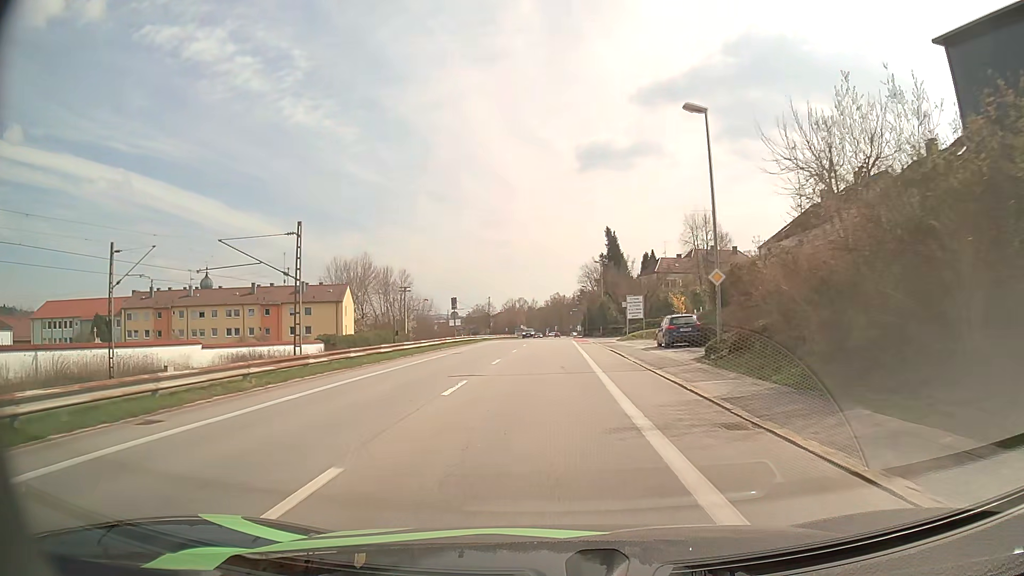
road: unclassified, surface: asphalt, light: Day
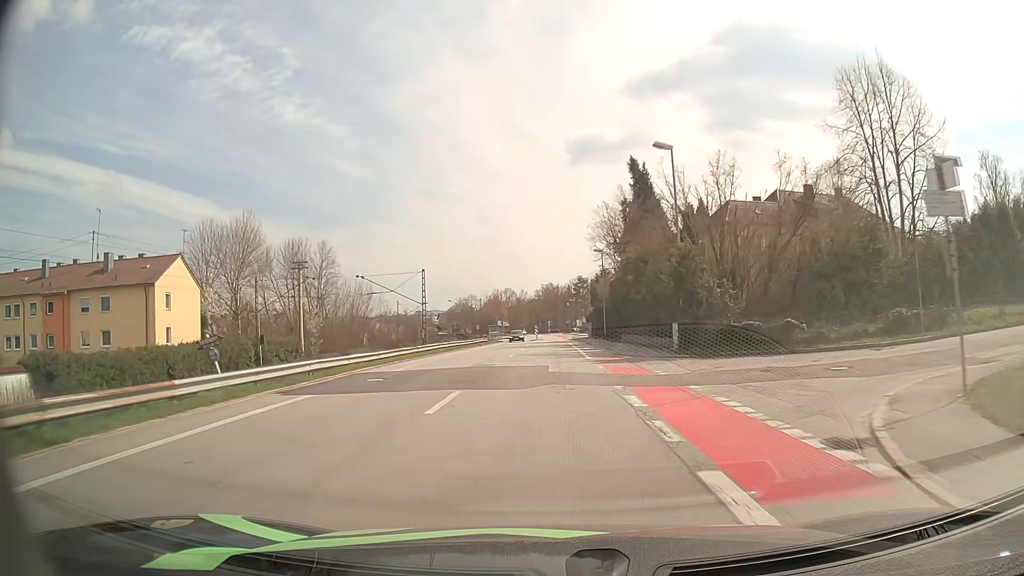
(+0.5, +47.6) m; +1°
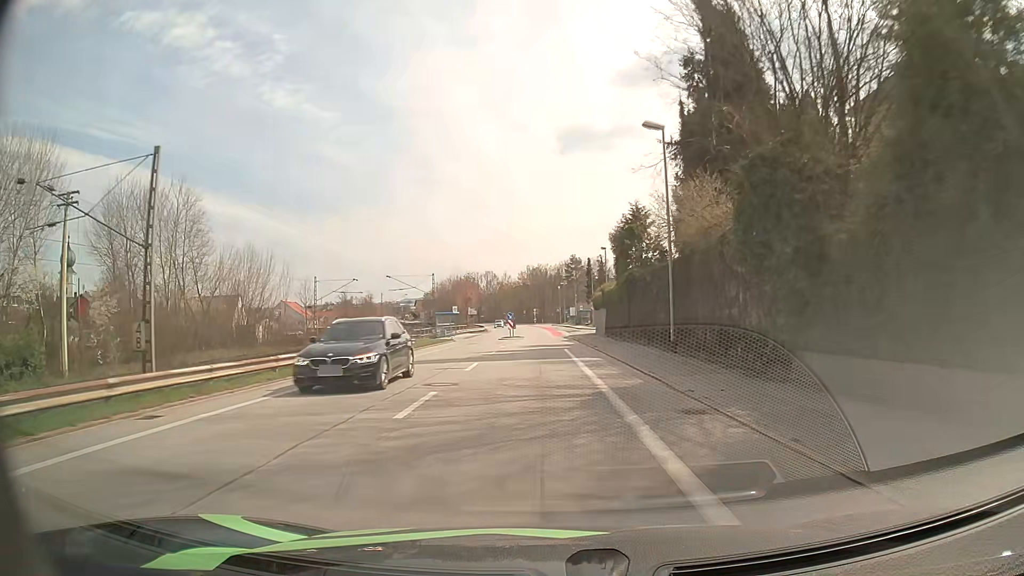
(+0.3, +37.7) m; +1°
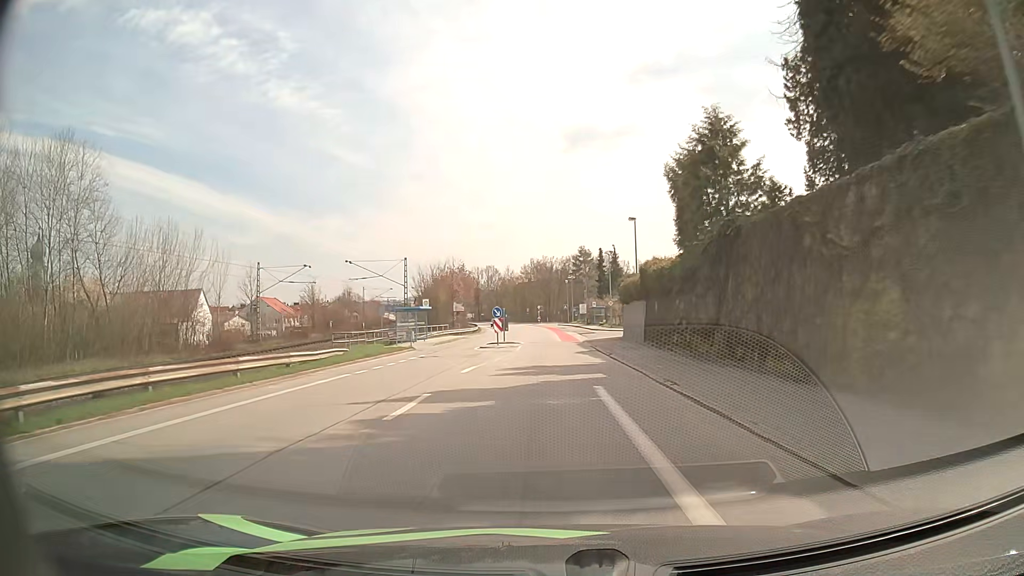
(0.0, +18.5) m; 0°
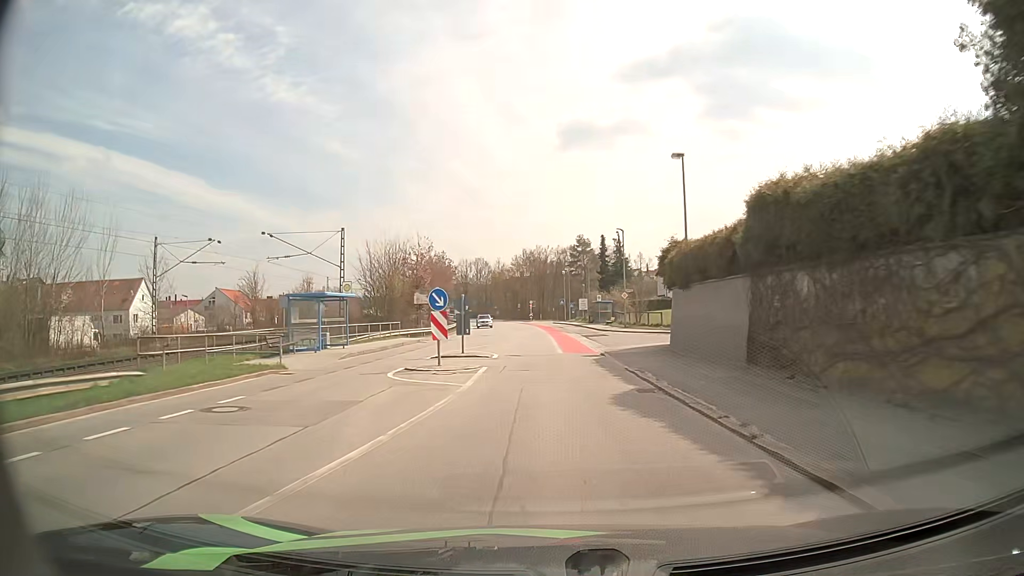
(0.0, +18.1) m; 0°
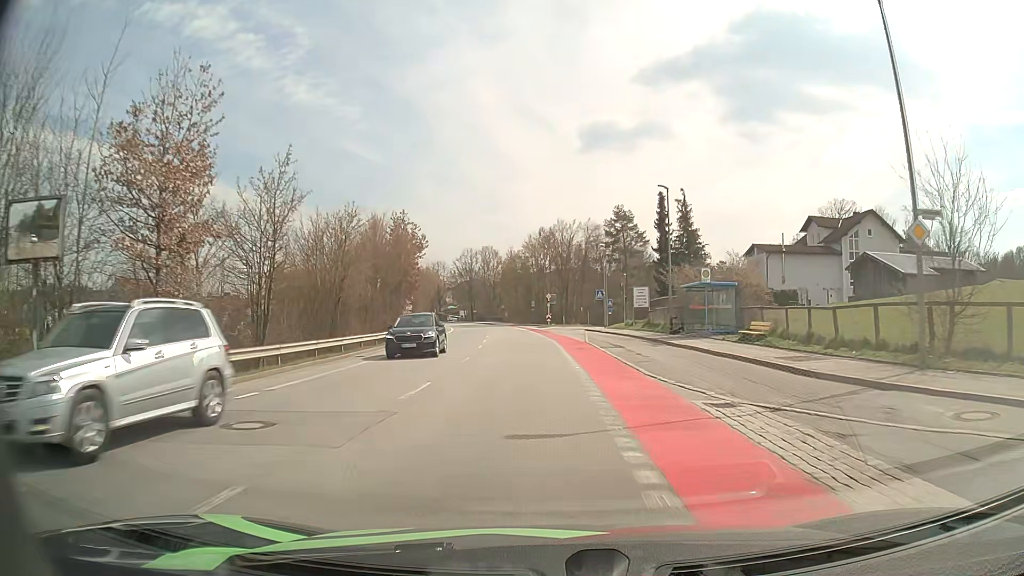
(-0.4, +42.9) m; -2°
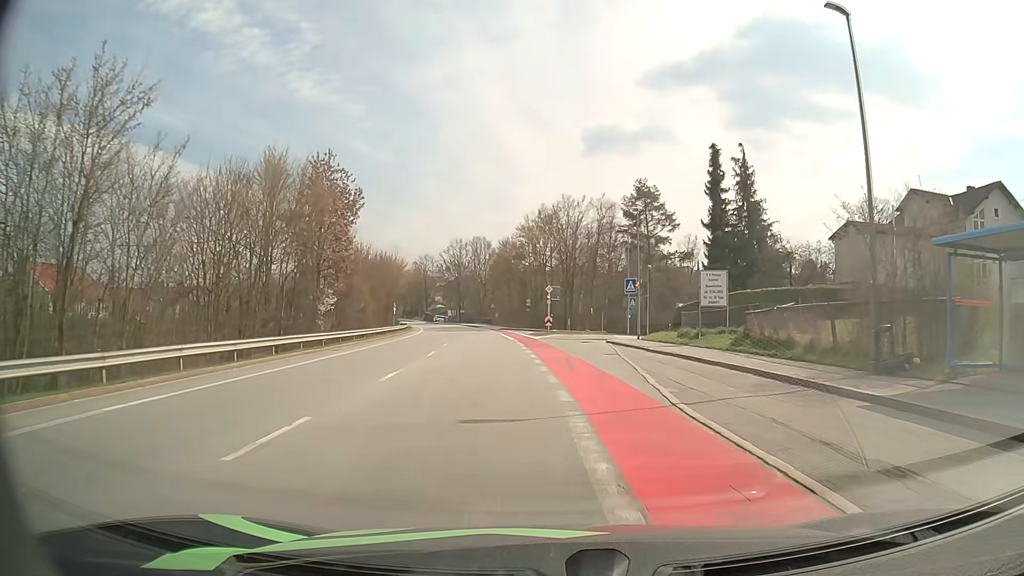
(0.0, +23.6) m; 0°
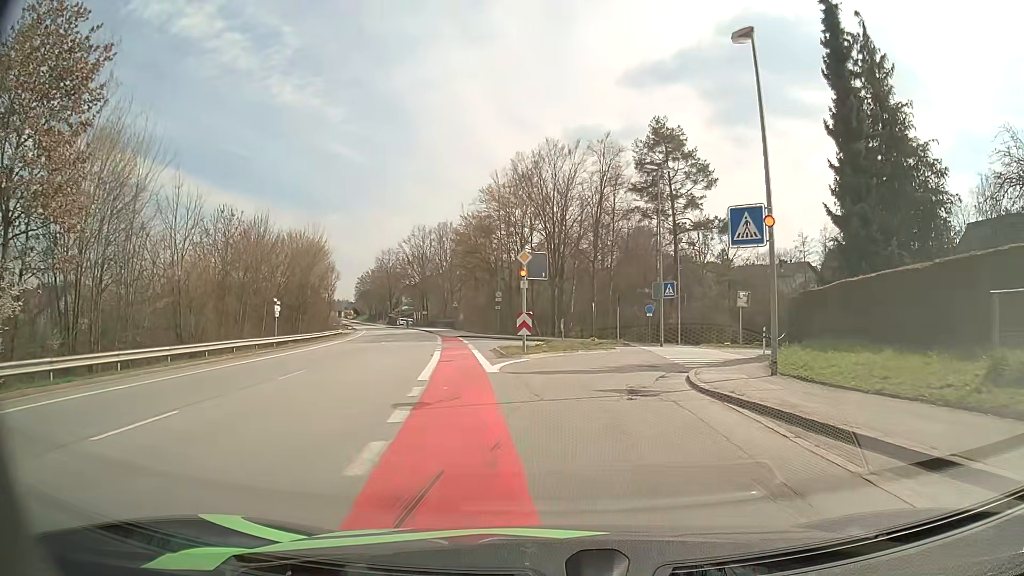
(+0.3, +26.0) m; +2°
(0, +10) (+2, +20) (+6, +29) (+12, +37) (+18, +45) (+24, +53) (+30, +61) (+36, +69) (+41, +78) (+39, +87) m
